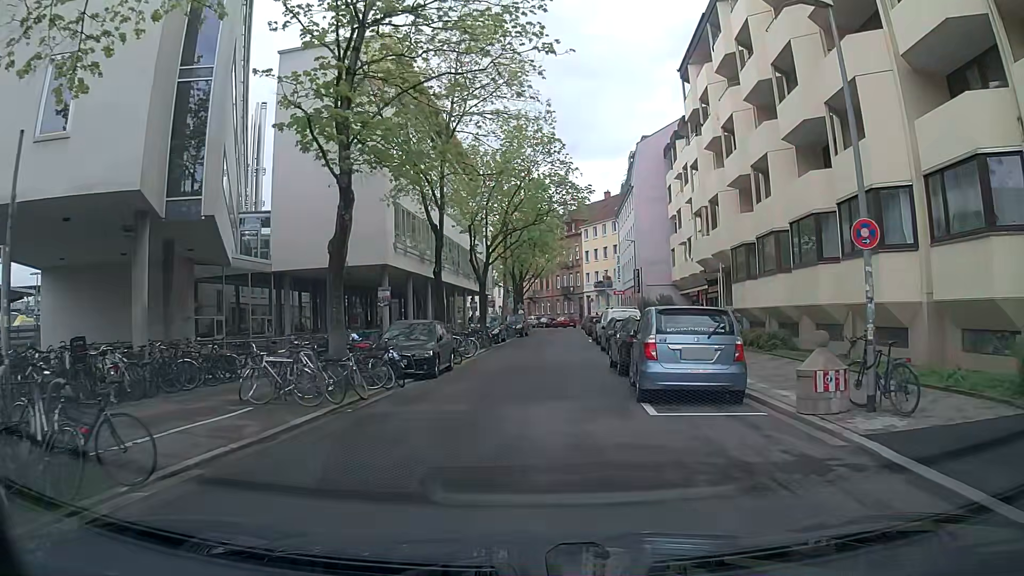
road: residential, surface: asphalt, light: Day
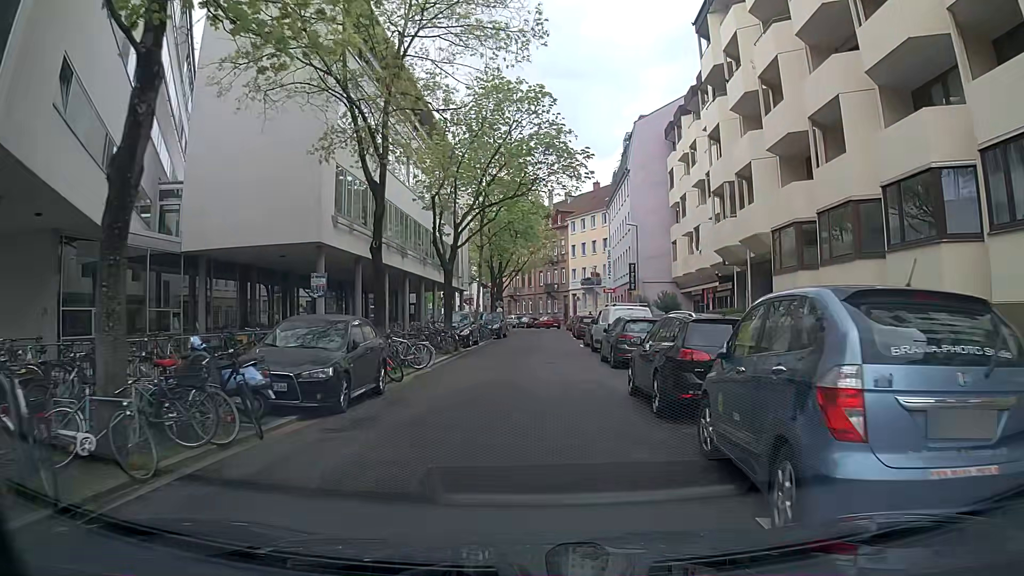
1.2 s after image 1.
(+0.2, +7.3) m; +3°
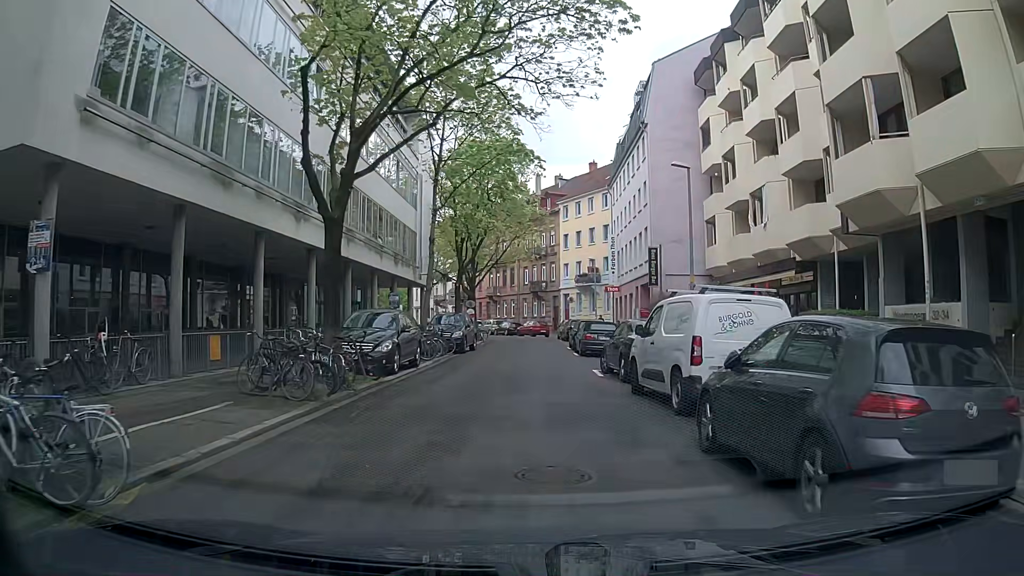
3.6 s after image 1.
(-0.1, +14.3) m; -2°
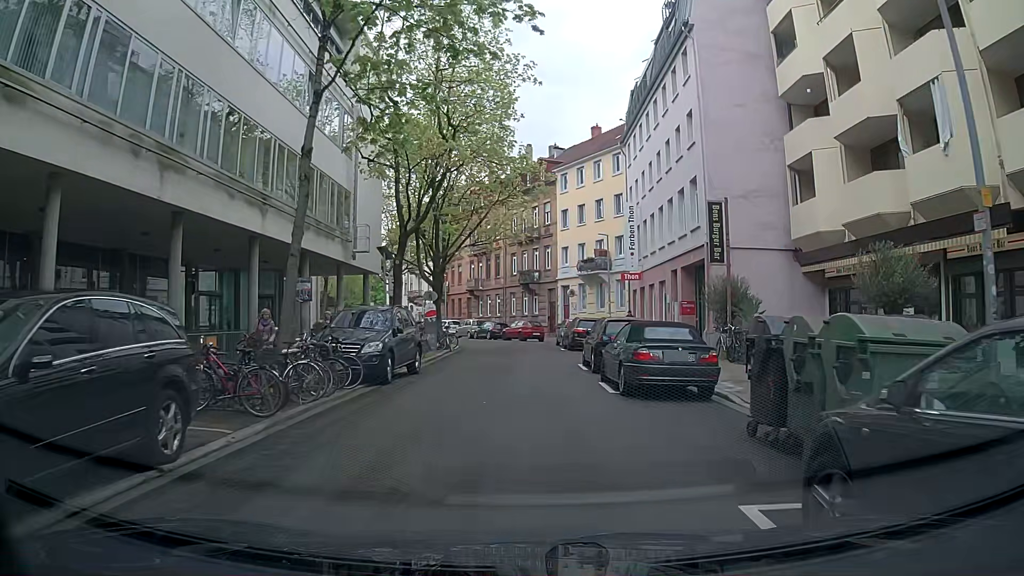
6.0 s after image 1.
(+0.3, +14.1) m; +3°
